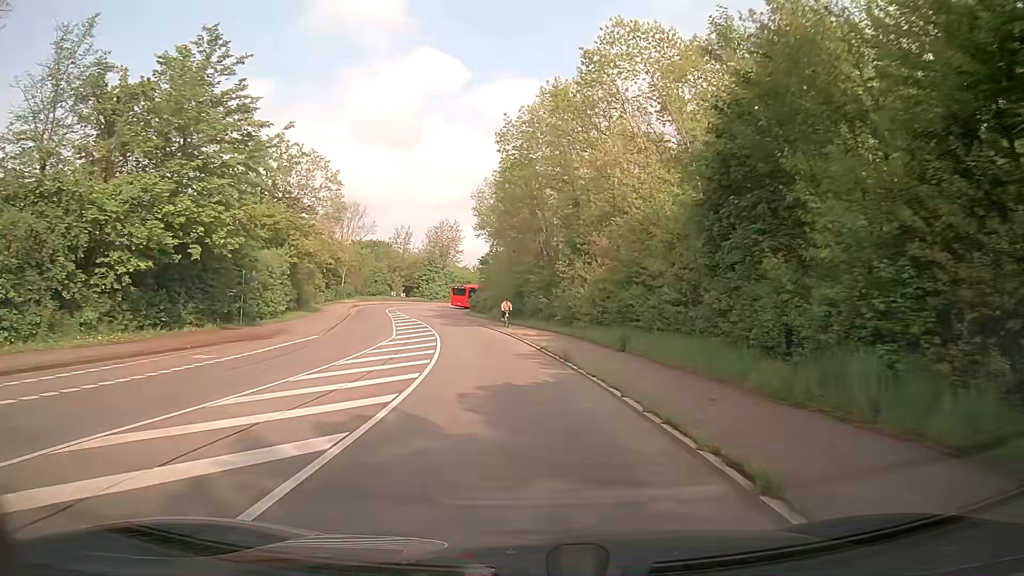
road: secondary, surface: asphalt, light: Day
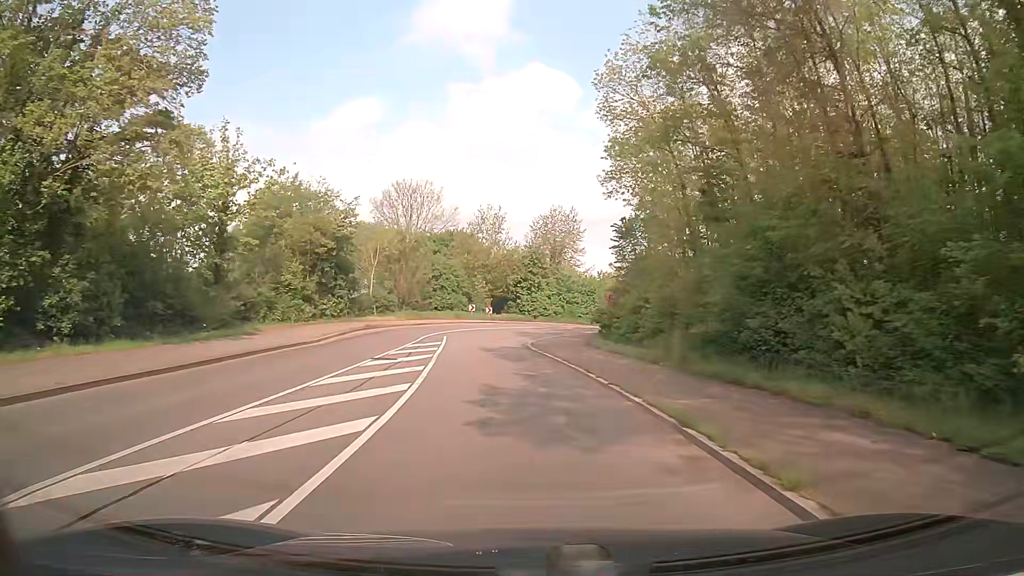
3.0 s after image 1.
(-3.2, +36.1) m; -10°
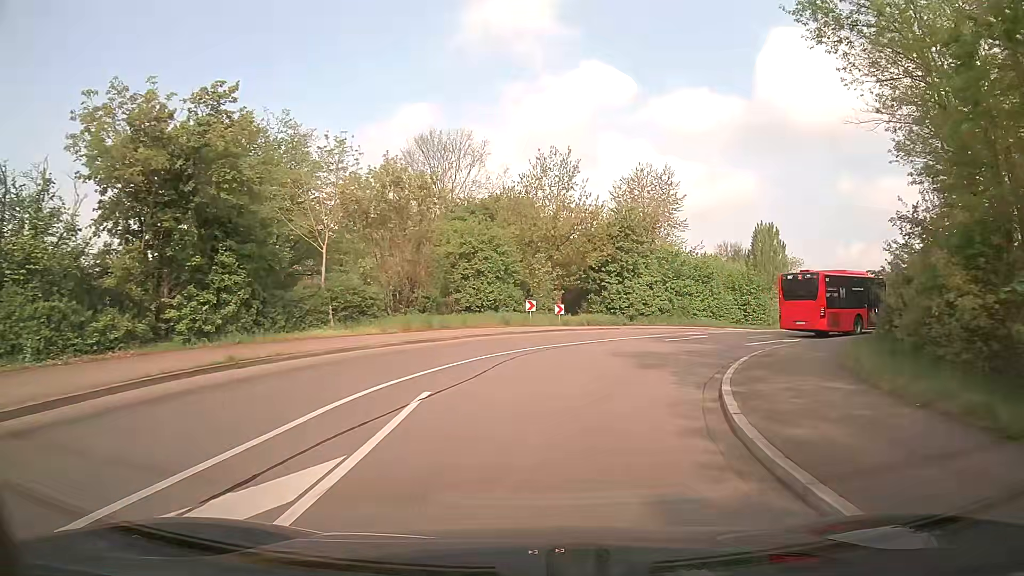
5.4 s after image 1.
(-1.6, +24.2) m; -6°
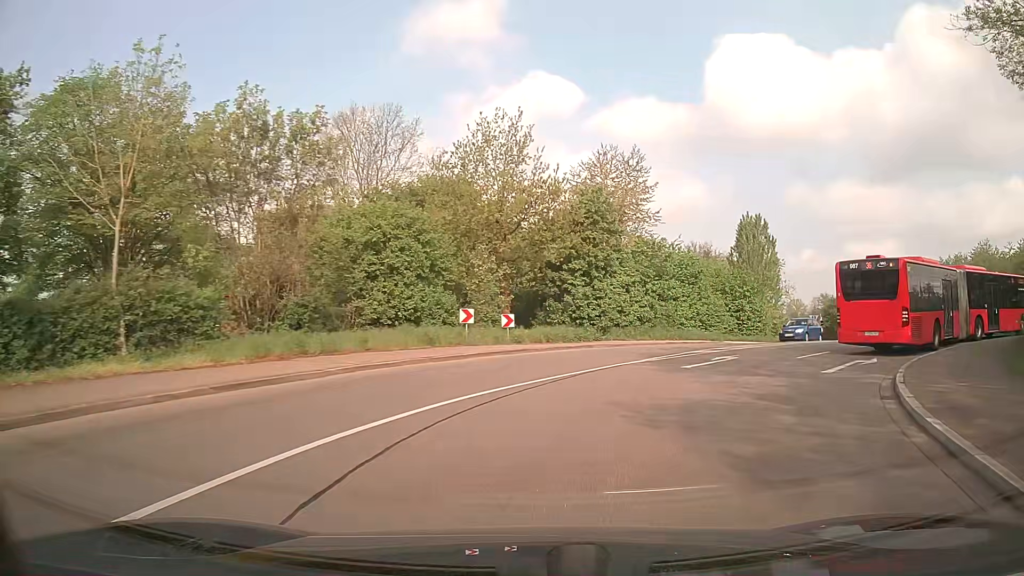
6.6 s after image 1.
(+0.3, +10.6) m; +4°
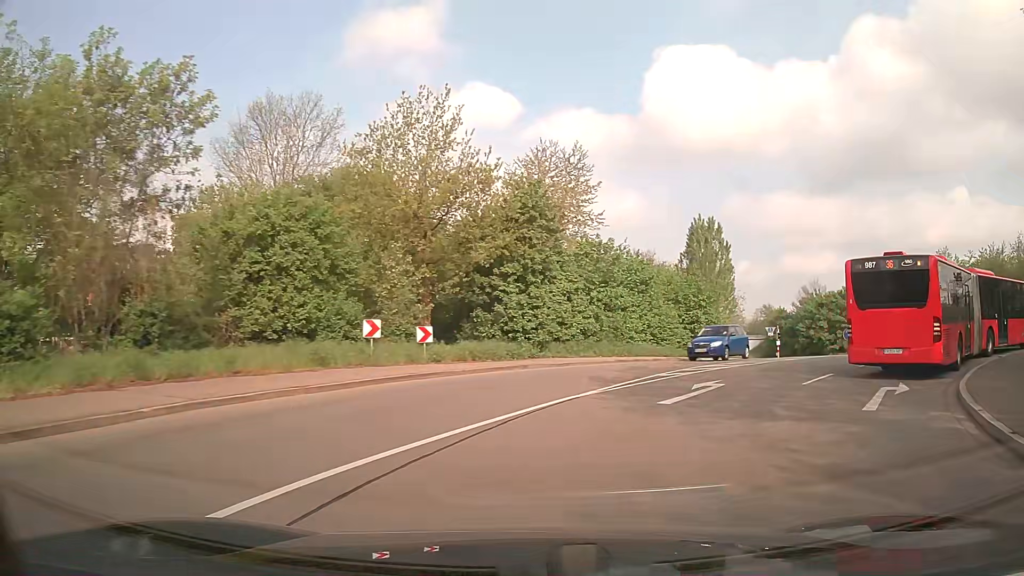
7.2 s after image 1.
(+0.2, +5.0) m; +5°
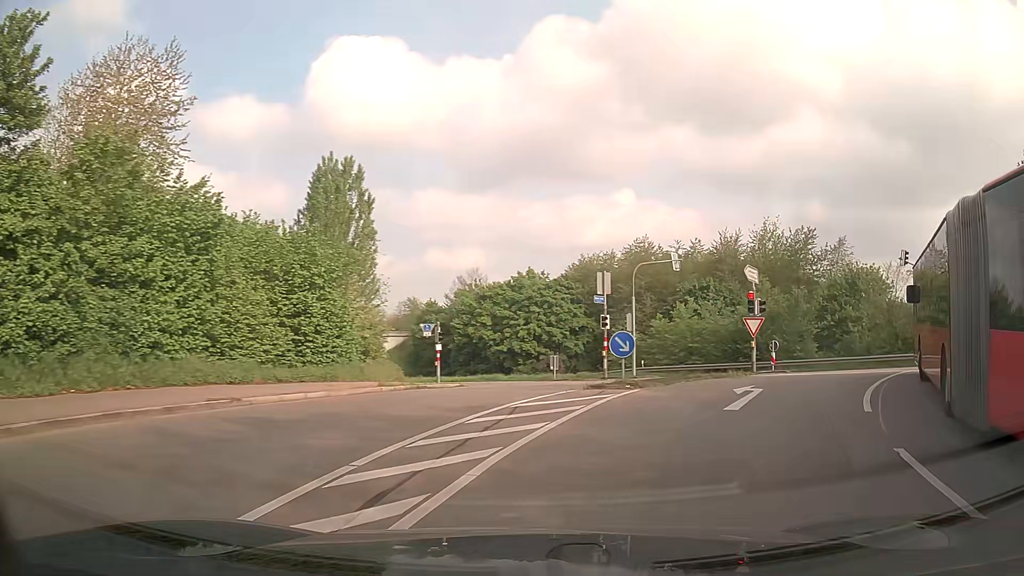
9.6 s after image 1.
(+4.5, +16.9) m; +31°
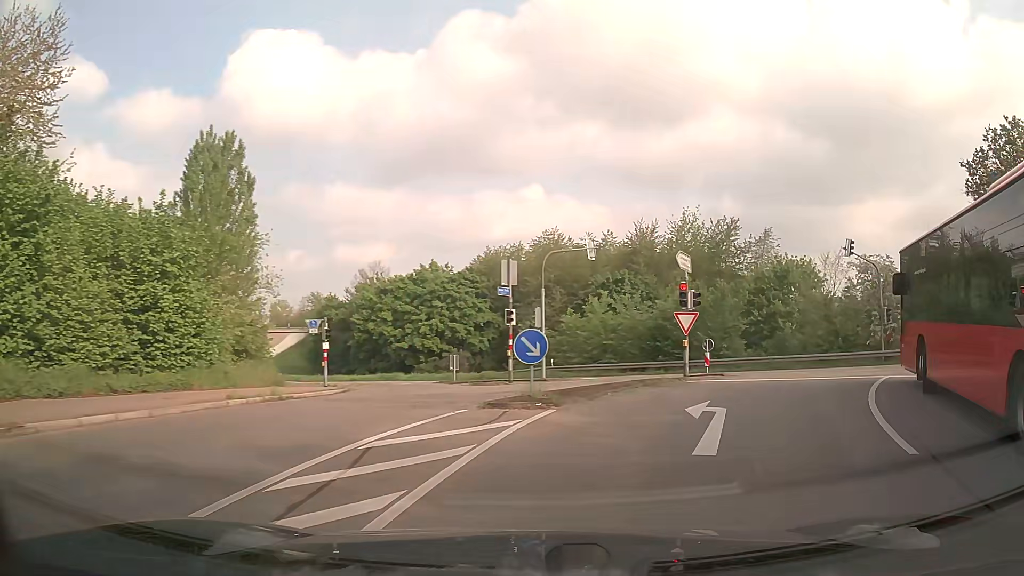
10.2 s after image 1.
(+0.3, +3.9) m; +8°
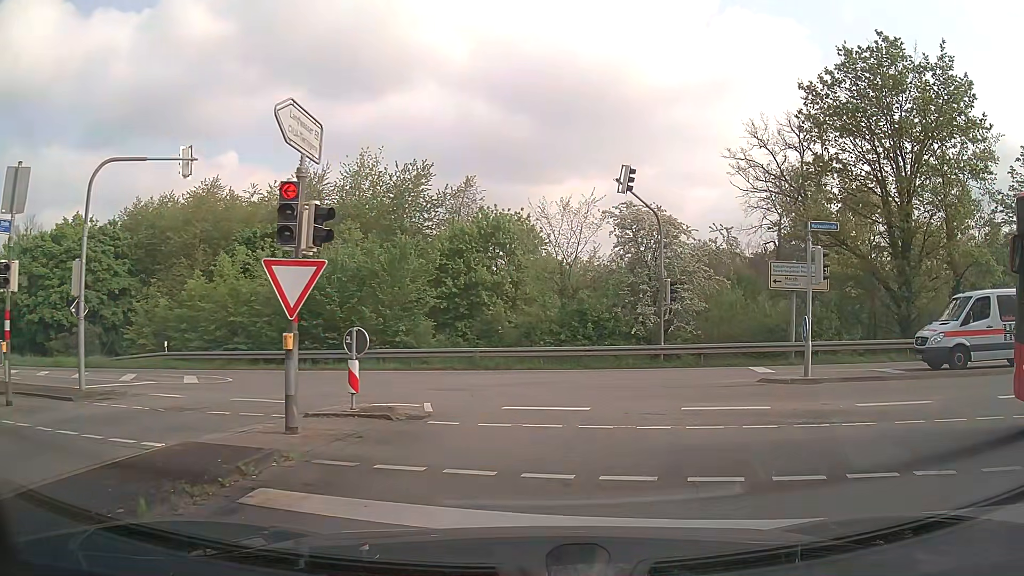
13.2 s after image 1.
(+3.1, +13.2) m; +26°
